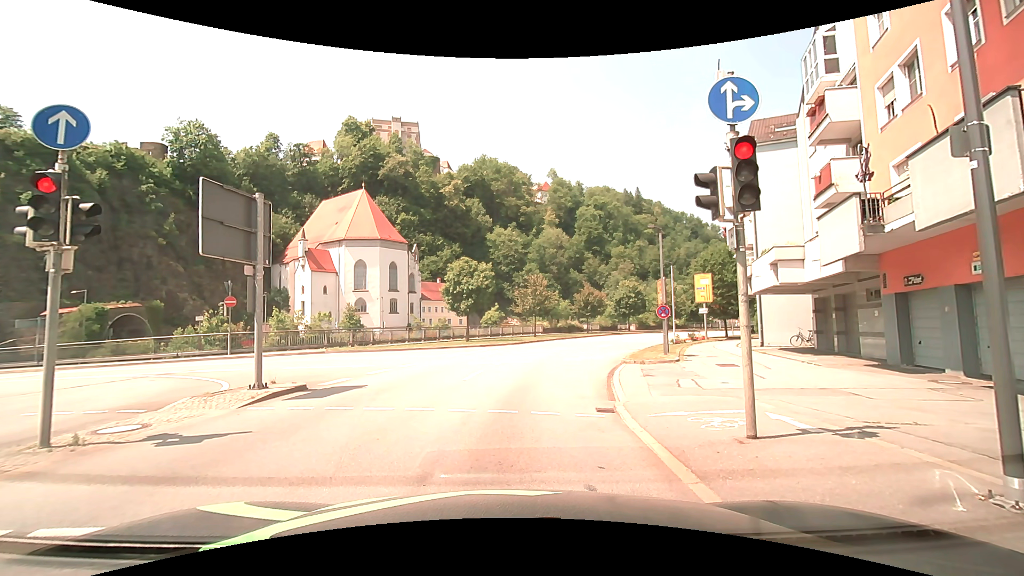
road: primary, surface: asphalt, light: Day
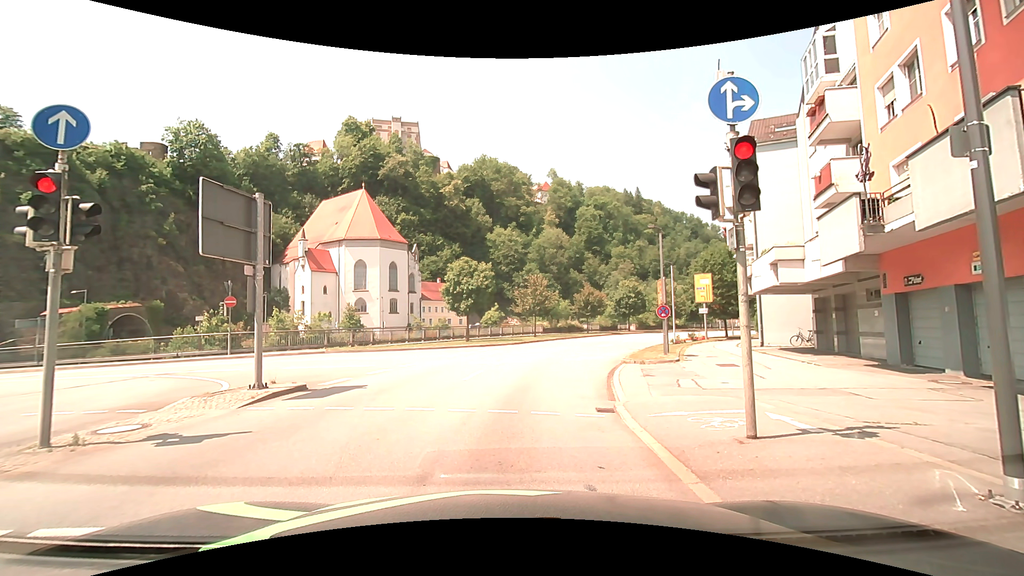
(0.0, 0.0) m; 0°
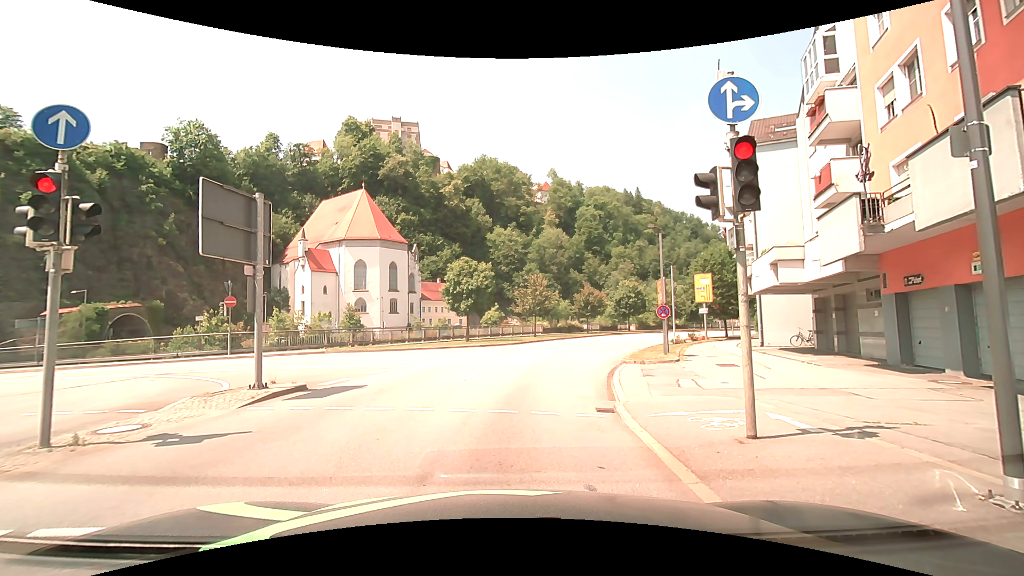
(0.0, 0.0) m; 0°
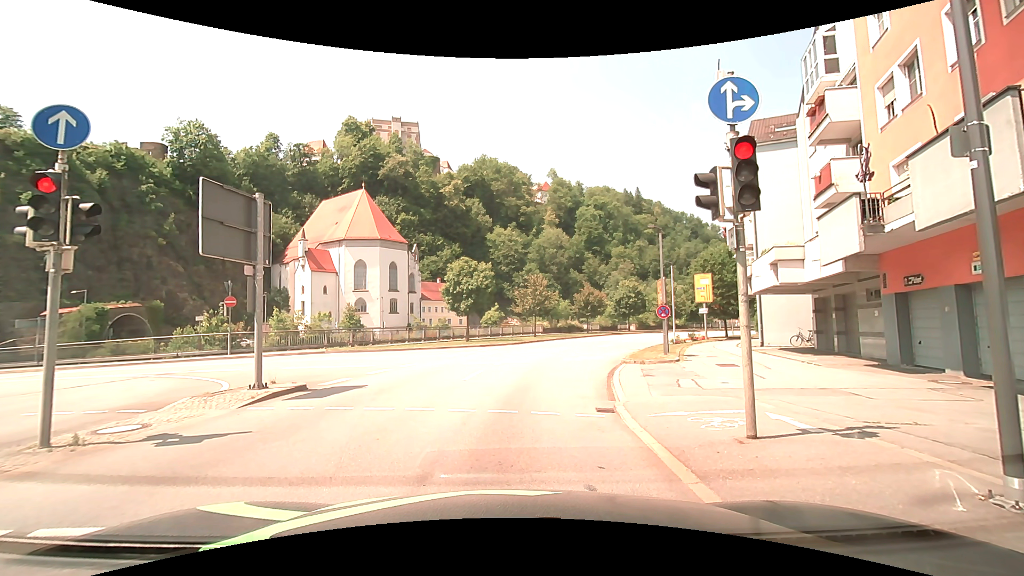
(0.0, 0.0) m; 0°
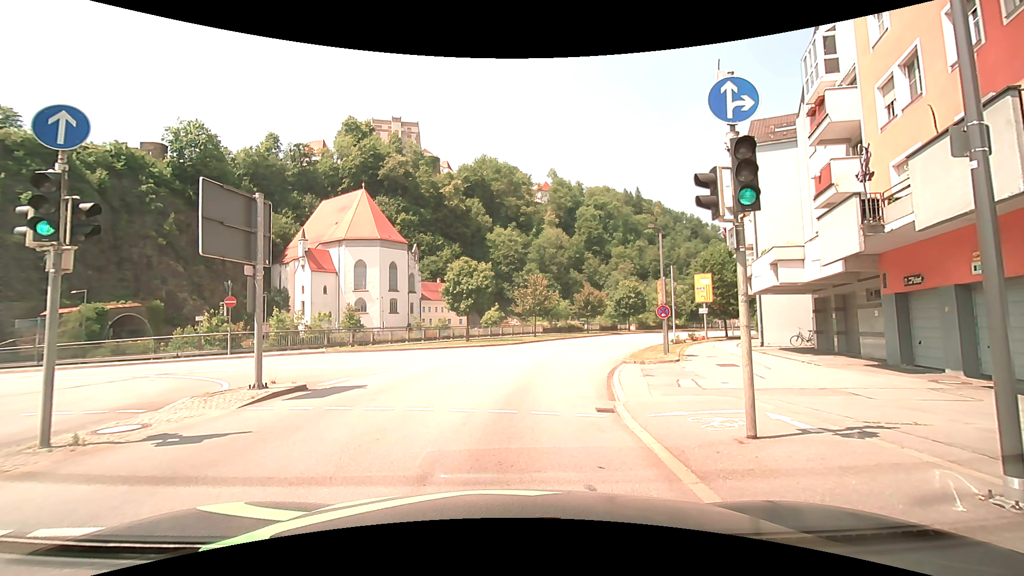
(0.0, 0.0) m; 0°
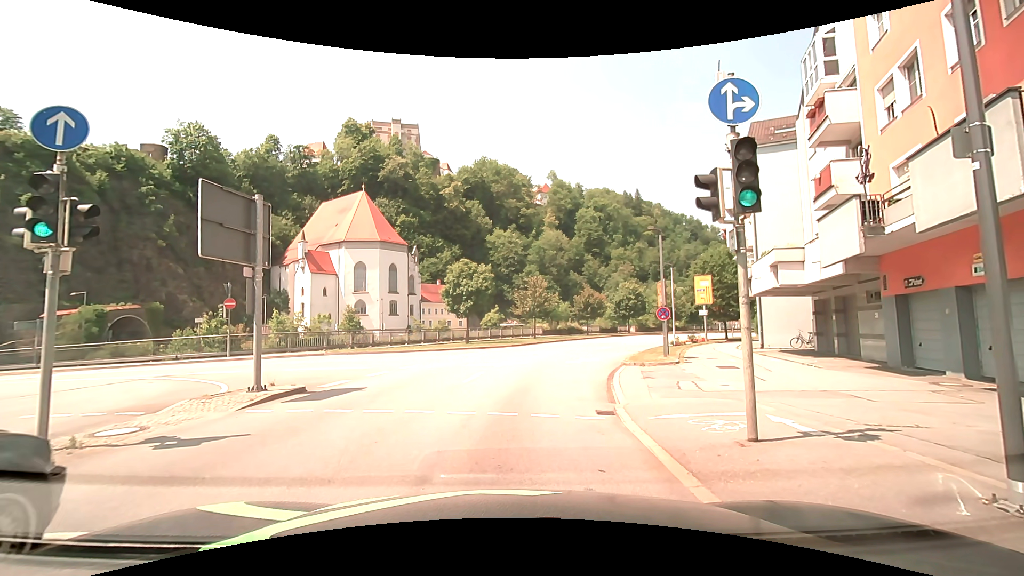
(0.0, 0.0) m; 0°
